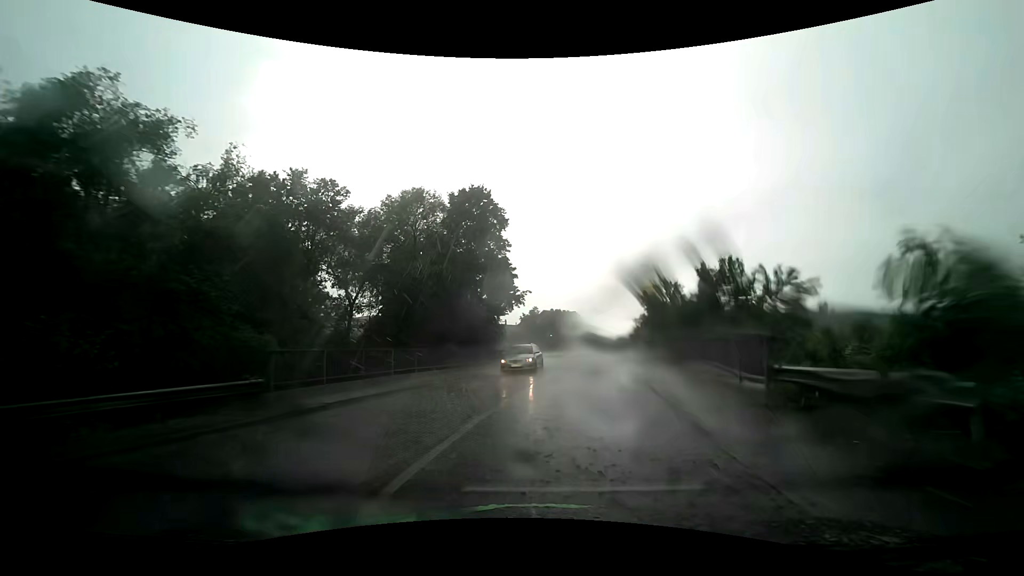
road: tertiary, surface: asphalt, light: Day
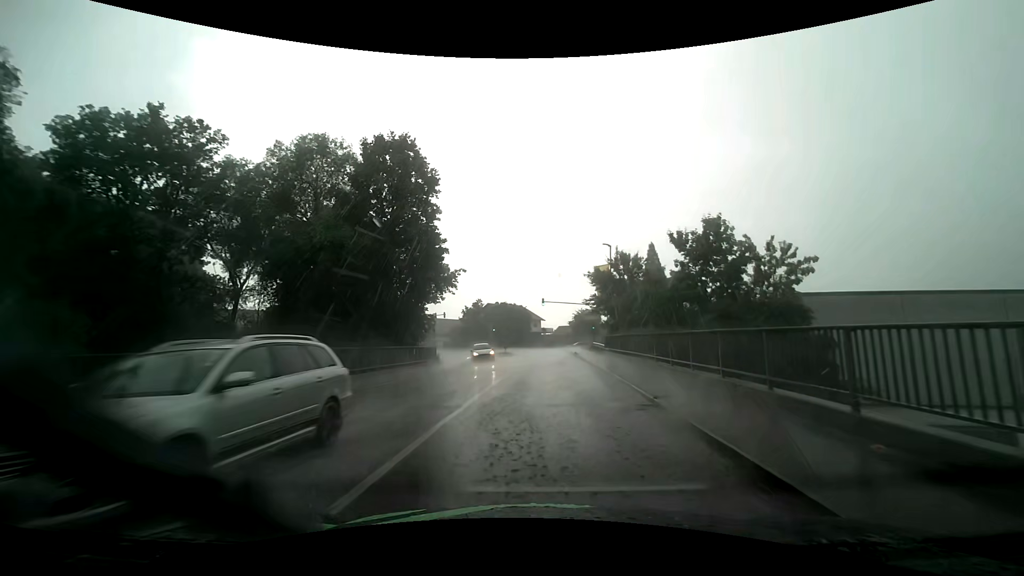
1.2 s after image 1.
(+0.5, +8.6) m; +6°
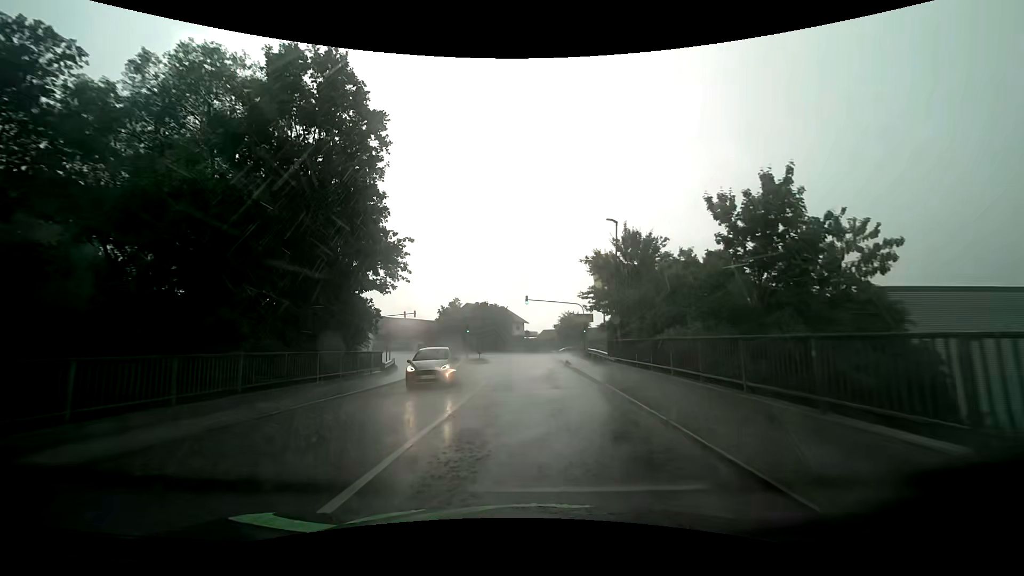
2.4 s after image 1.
(+0.2, +8.8) m; +2°
(0, +10) (0, +20) (0, +30) (-1, +40) (-2, +50) (-5, +59) (-9, +69) (-14, +77) (-20, +85) (-27, +93) m
